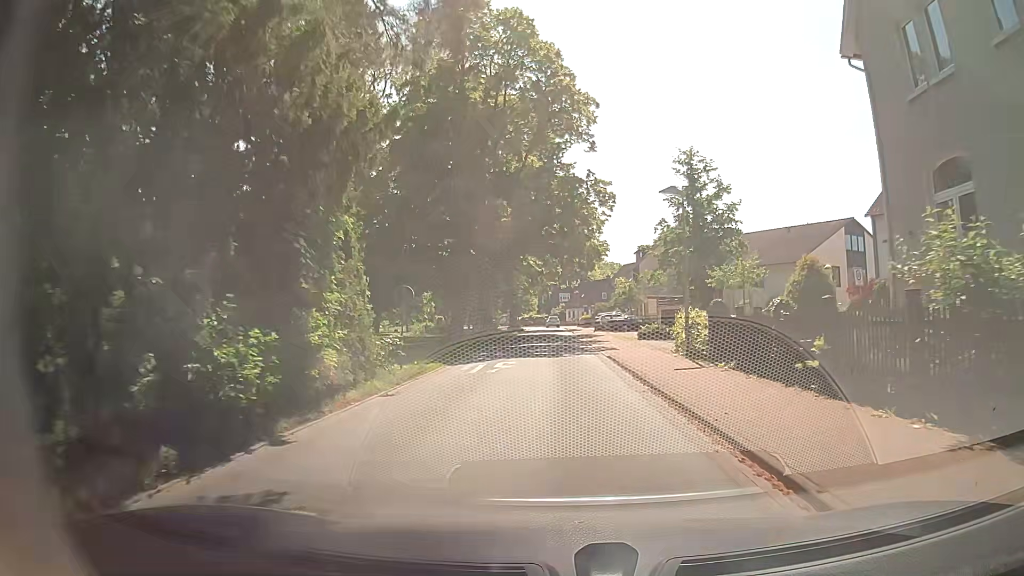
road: residential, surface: asphalt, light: Day
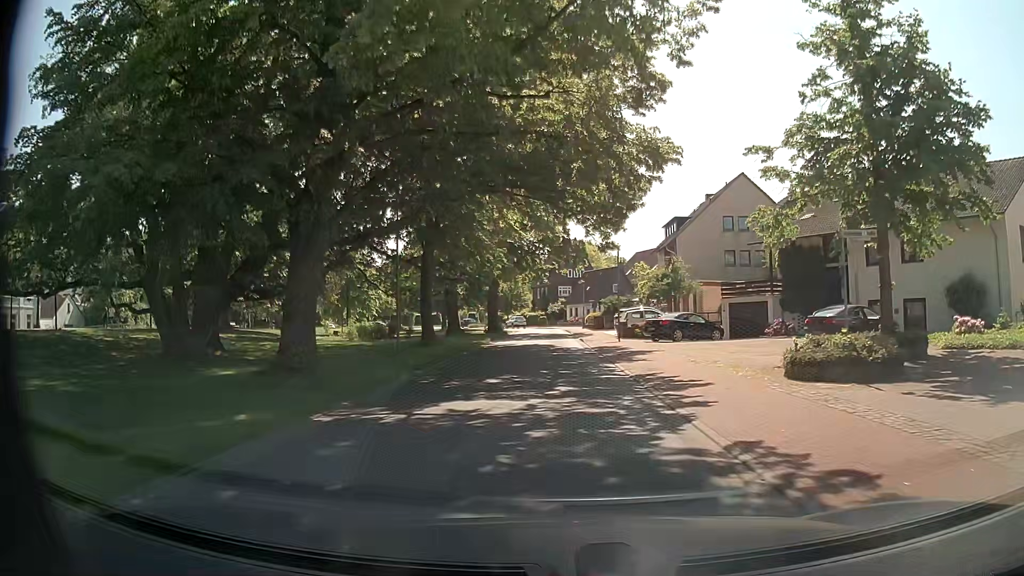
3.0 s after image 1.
(0.0, +24.7) m; +1°
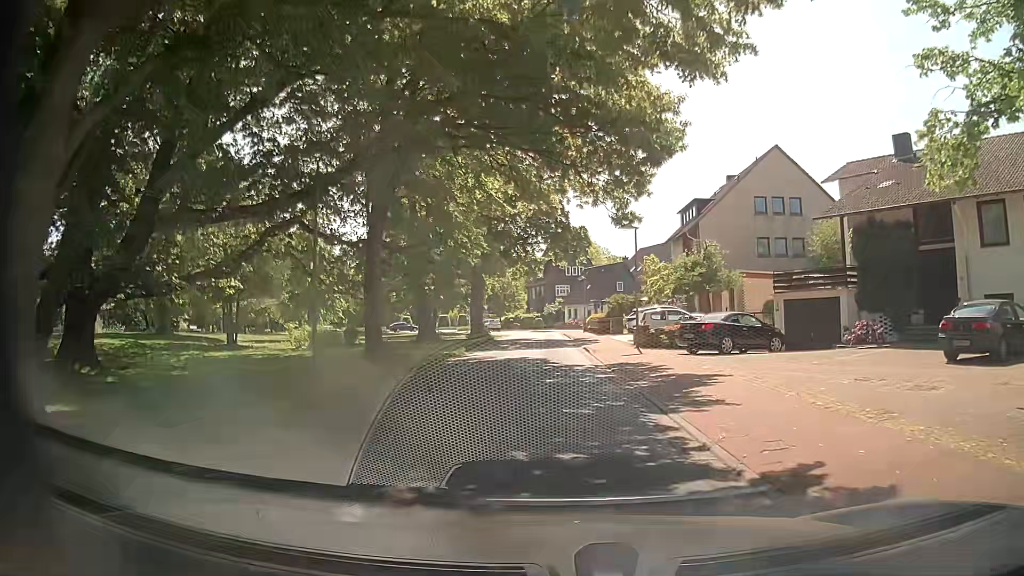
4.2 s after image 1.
(0.0, +9.6) m; +1°
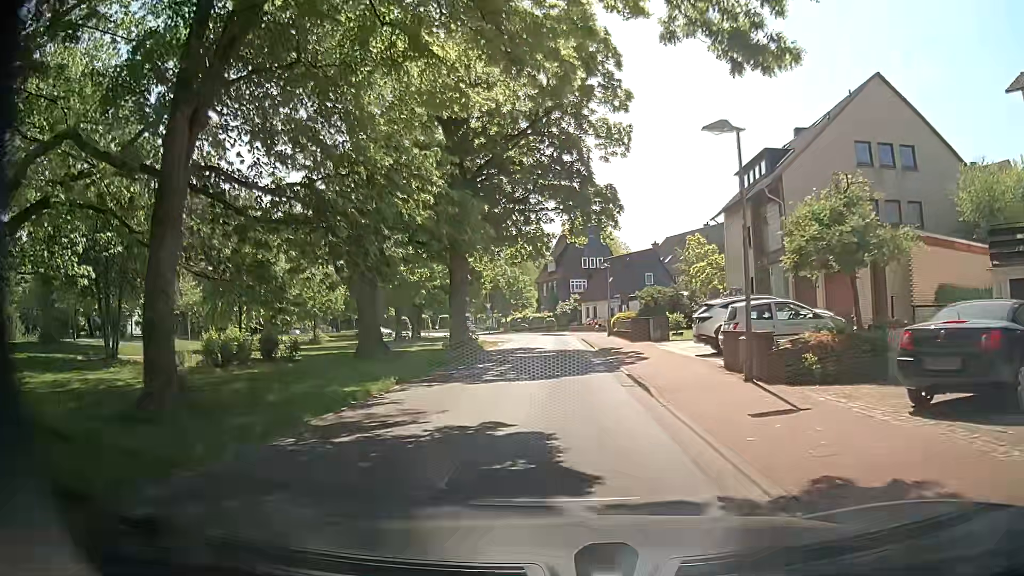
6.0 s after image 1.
(-0.3, +14.5) m; -2°
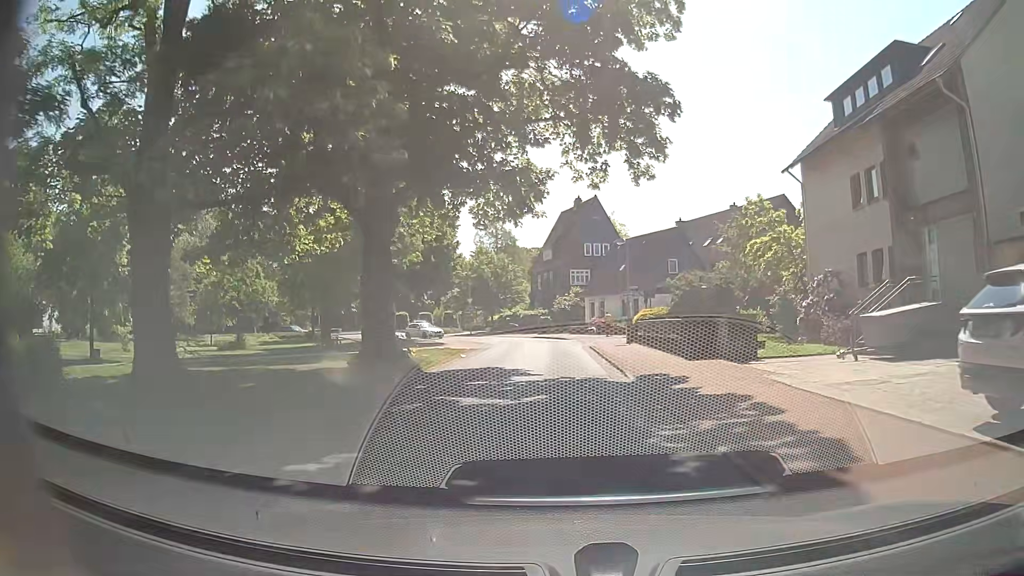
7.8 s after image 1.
(-0.1, +14.7) m; 0°
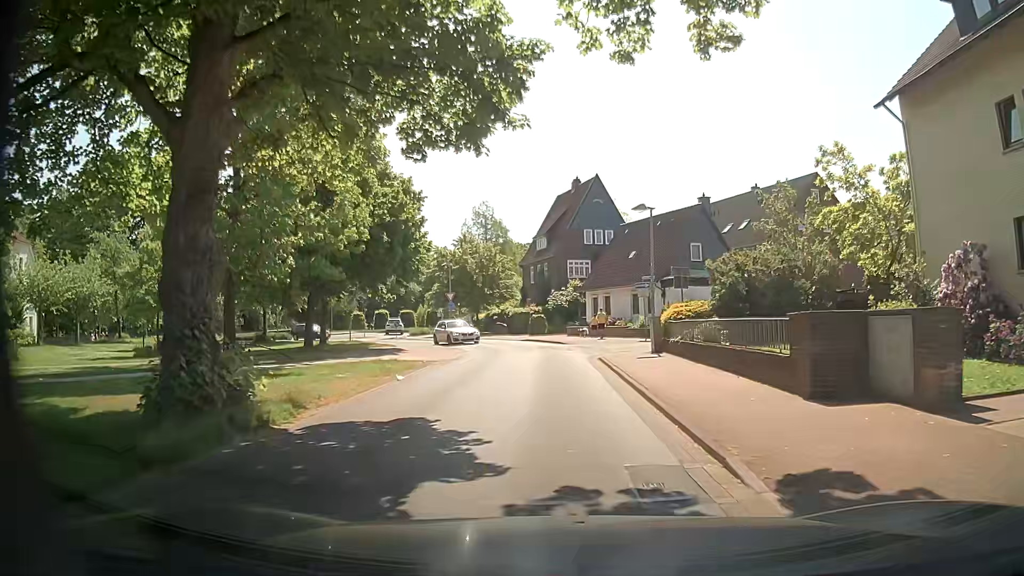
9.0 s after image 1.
(0.0, +9.8) m; 0°
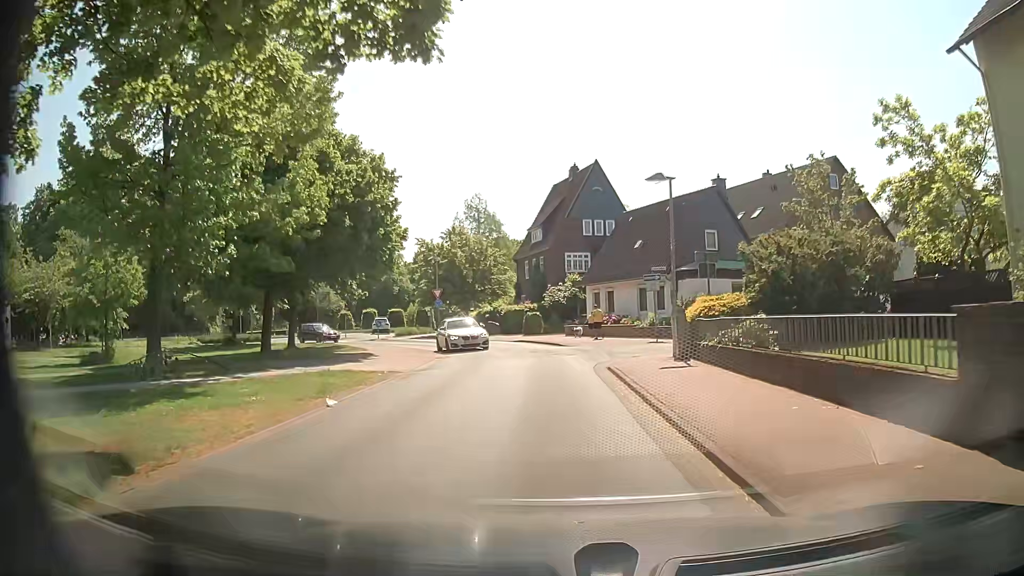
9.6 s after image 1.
(0.0, +4.8) m; +1°
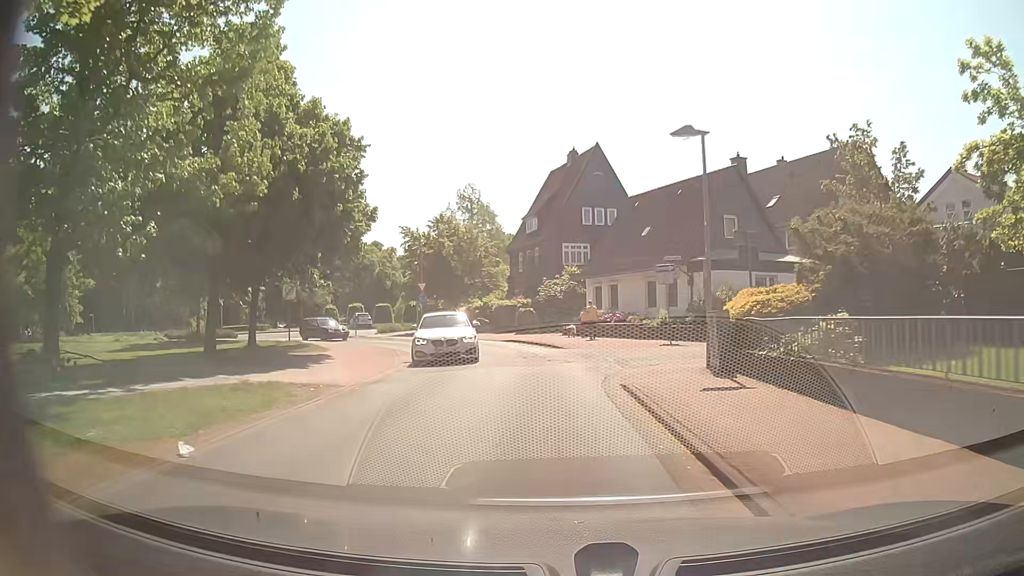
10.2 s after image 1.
(-0.1, +4.6) m; -1°
(0, +10) (0, +20) (-2, +30) (-6, +39) (-11, +47) (-17, +56) (-18, +66) (-24, +74) (-32, +79) (-39, +86) m
